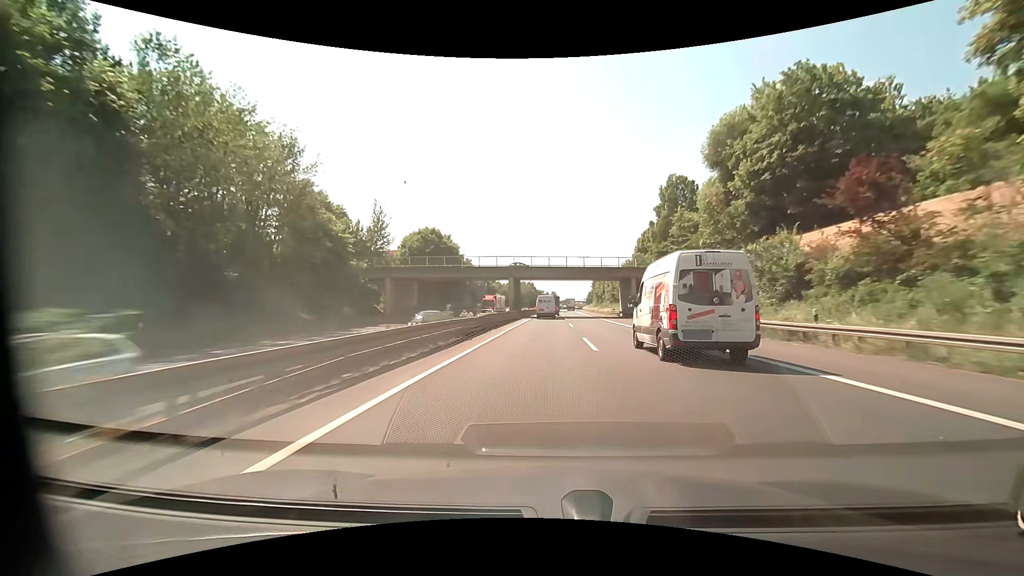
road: motorway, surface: asphalt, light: Day
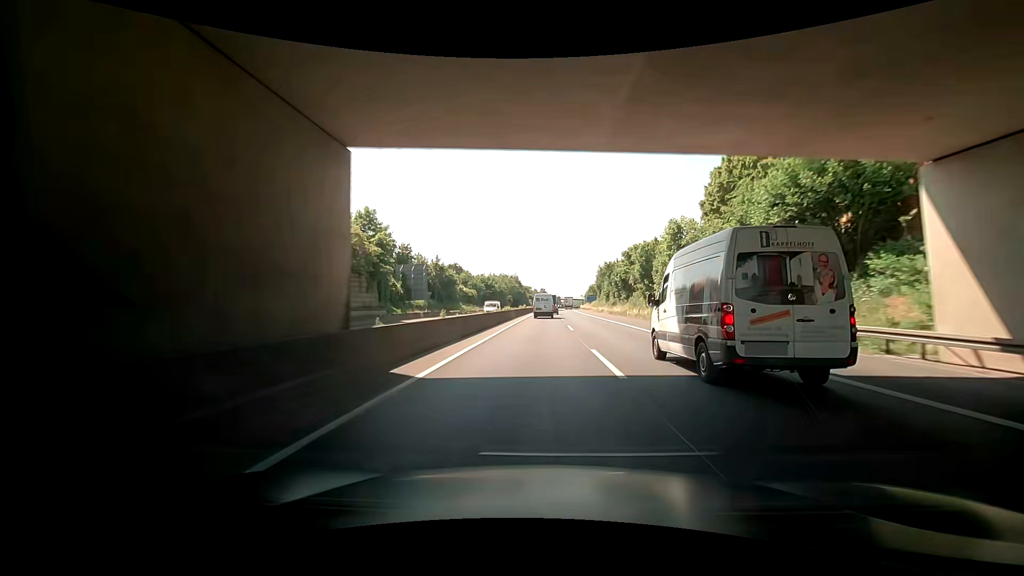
(+0.6, +60.2) m; +1°
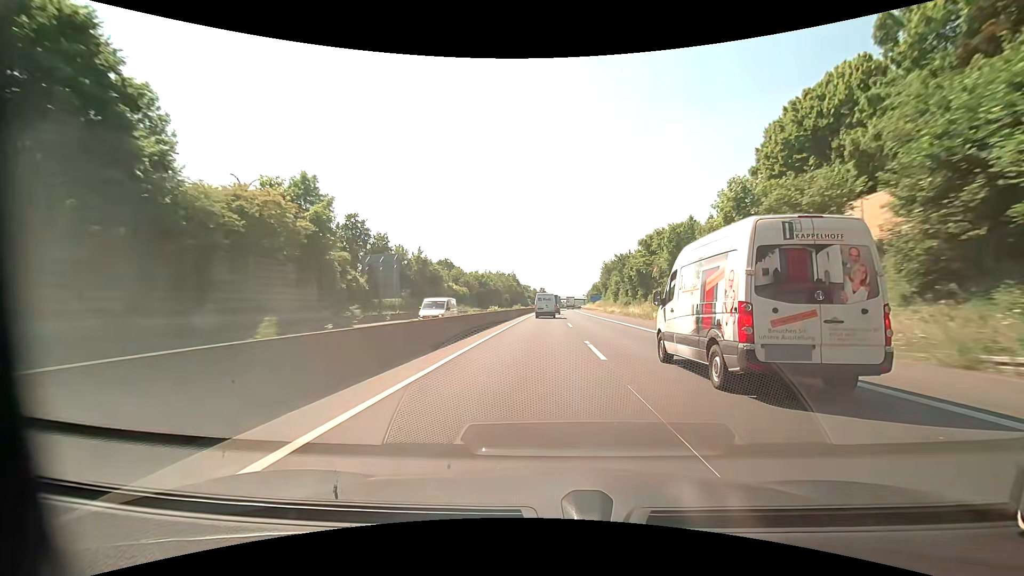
(-0.1, +14.9) m; 0°
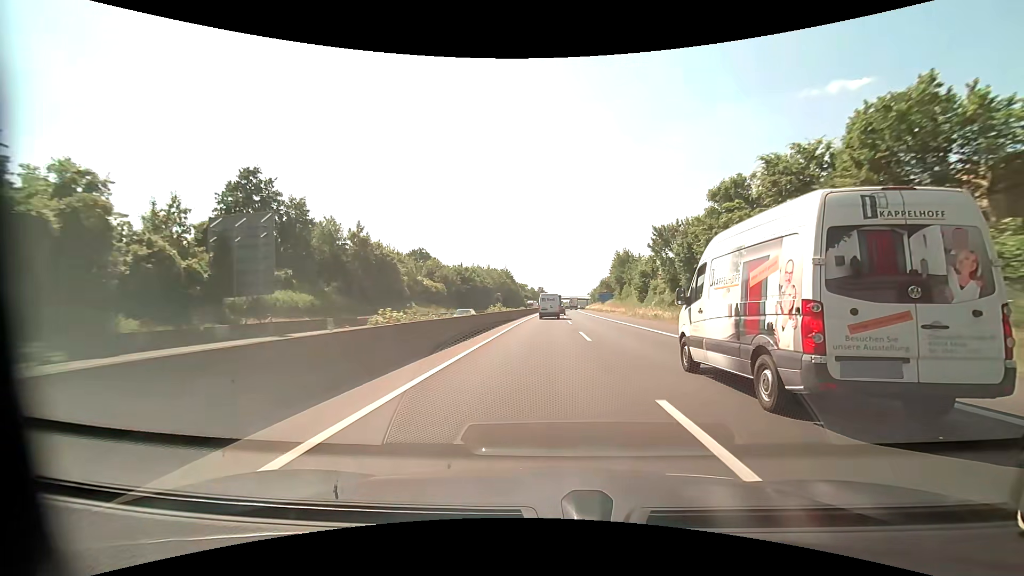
(+0.2, +29.7) m; 0°
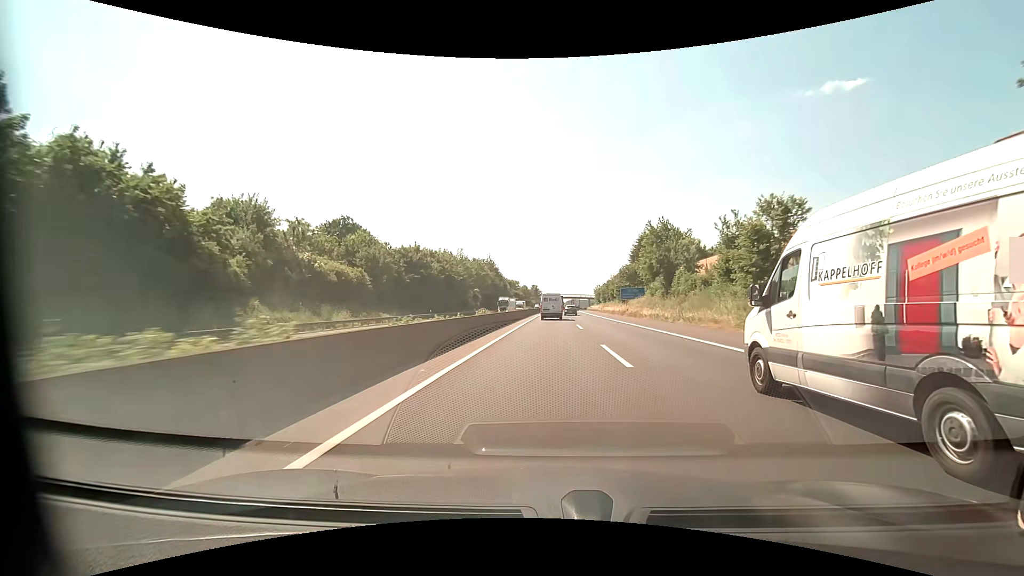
(+0.2, +43.8) m; +1°
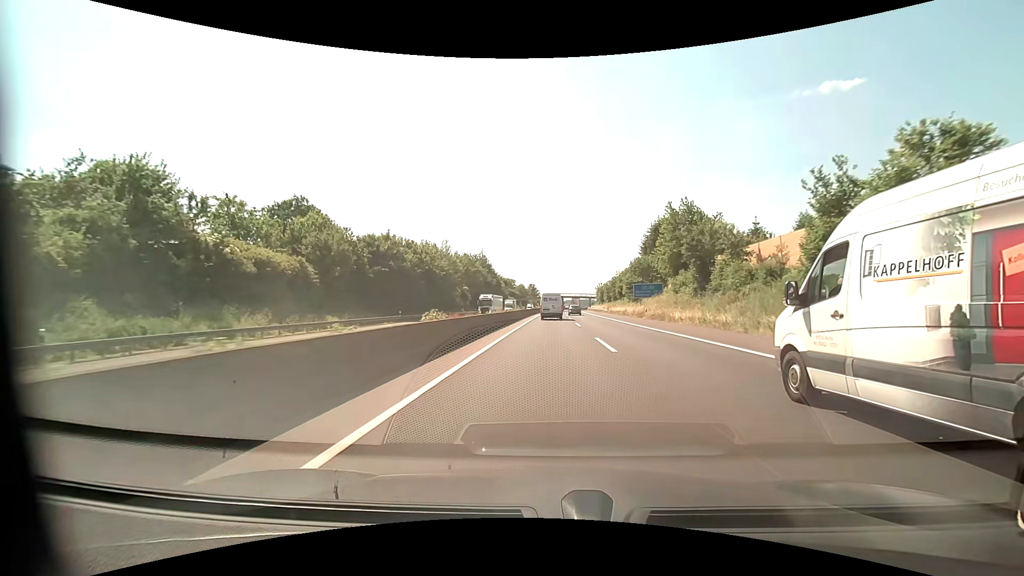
(+0.1, +14.4) m; 0°
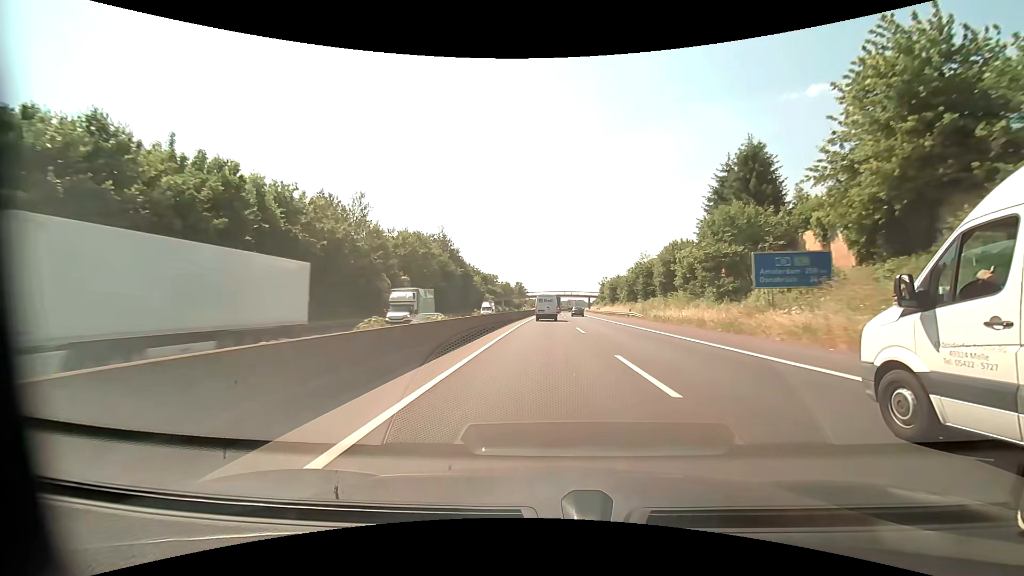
(+0.4, +42.8) m; +1°
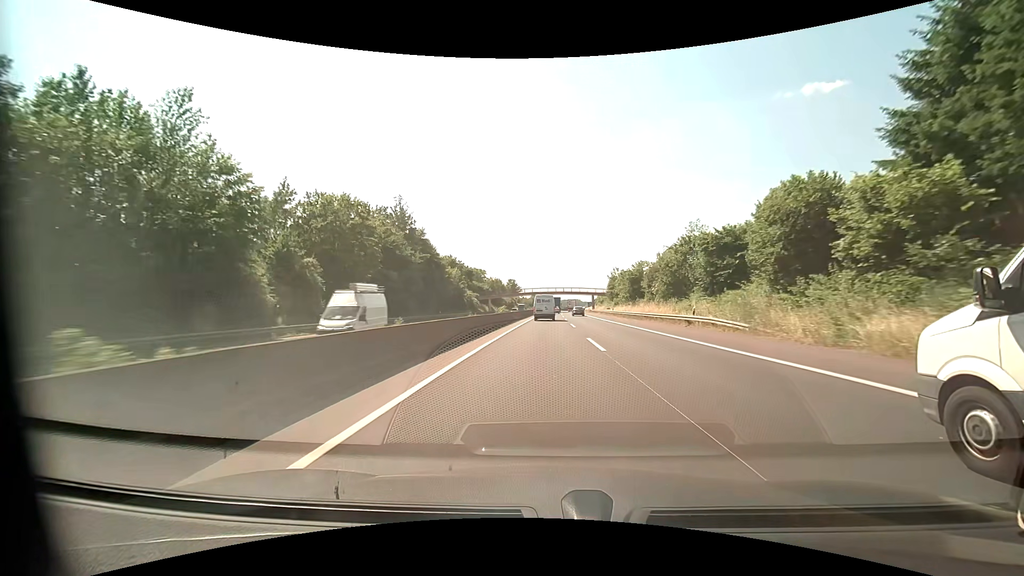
(+0.3, +28.2) m; +1°
(0, +10) (0, +20) (0, +30) (0, +40) (0, +50) (0, +60) (0, +70) (0, +80) (0, +90) (+1, +100) m
